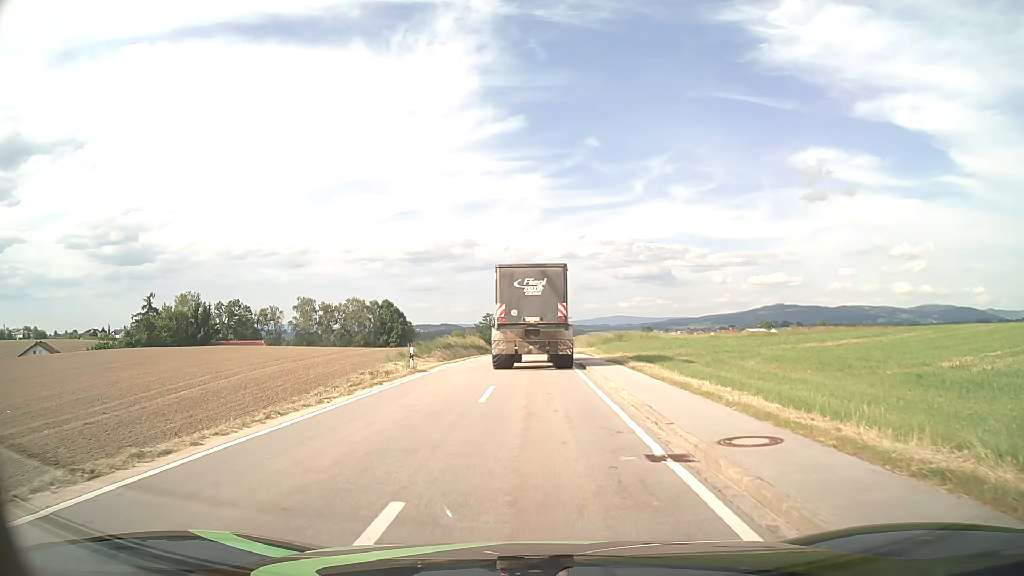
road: tertiary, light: Day
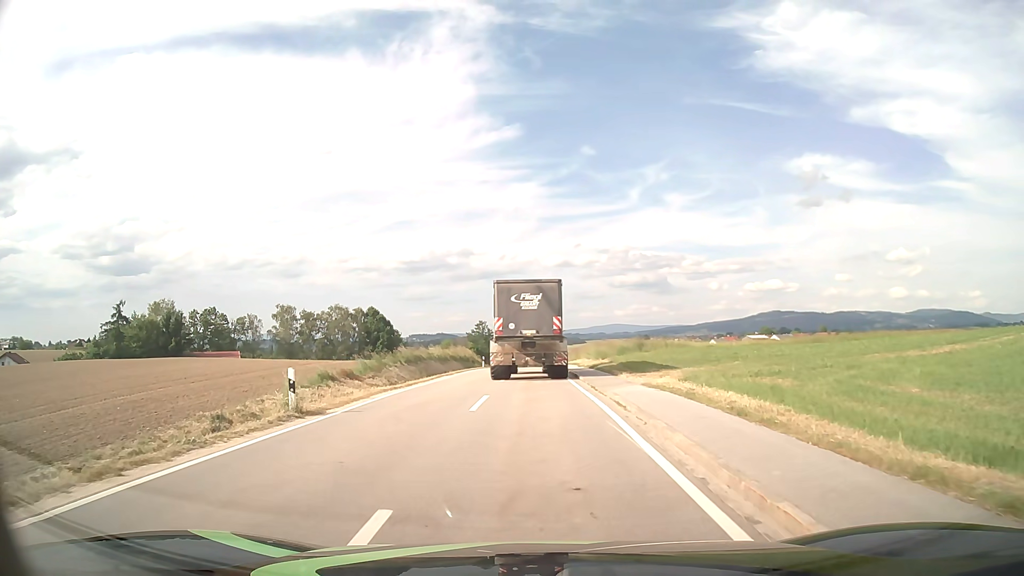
(0.0, +12.2) m; 0°
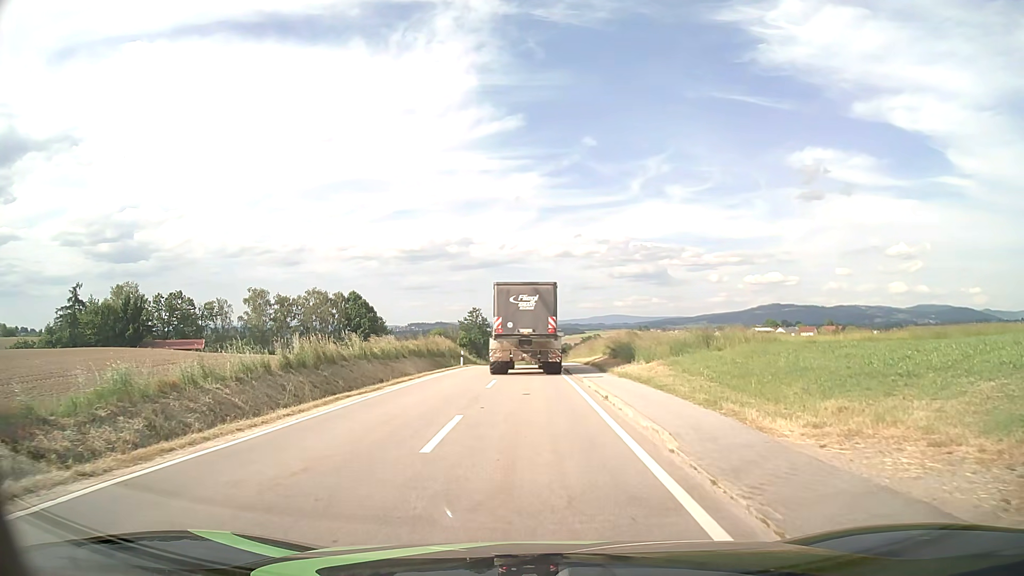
(0.0, +17.1) m; 0°
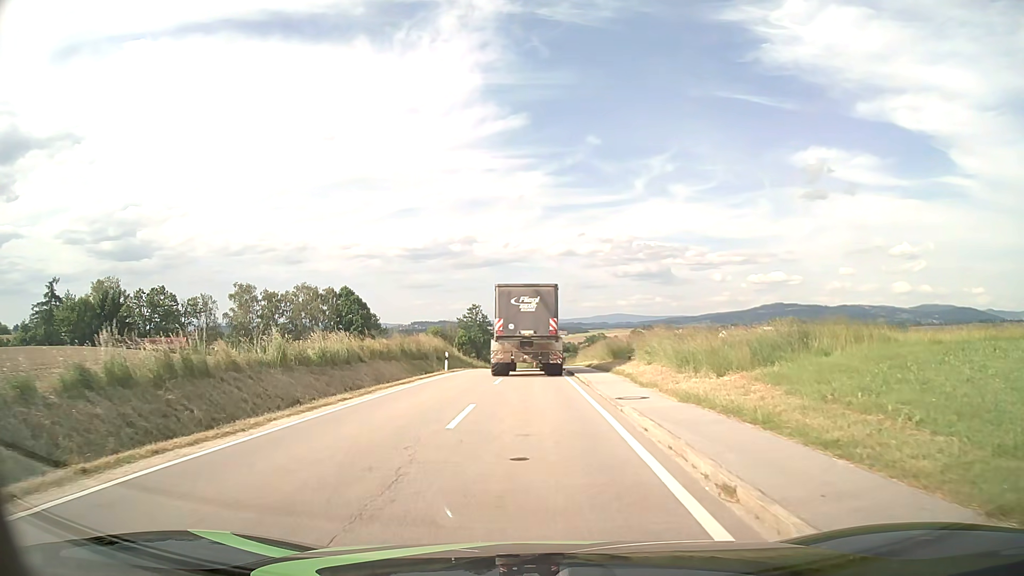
(-0.1, +9.4) m; -1°
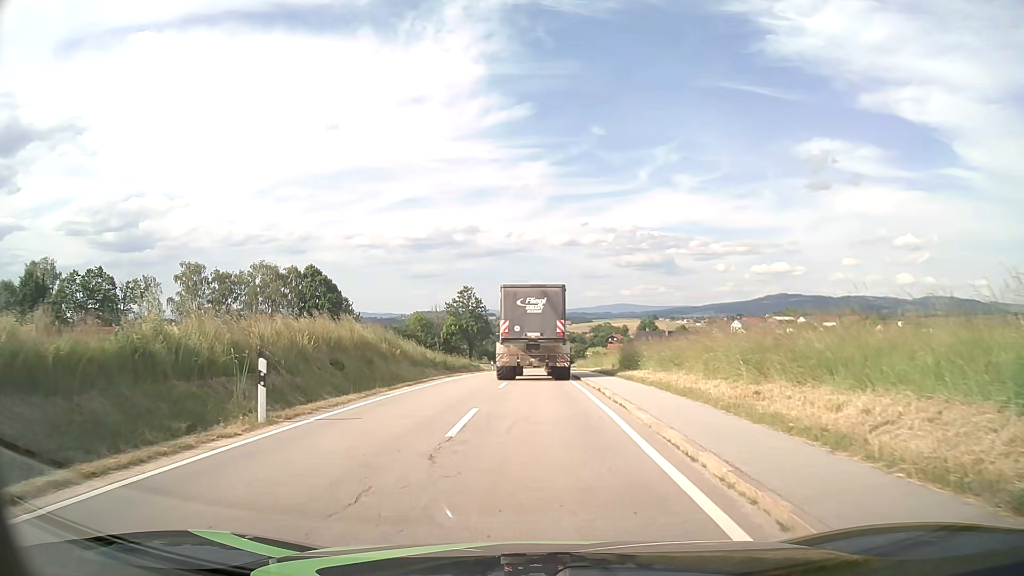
(-0.1, +25.0) m; -1°
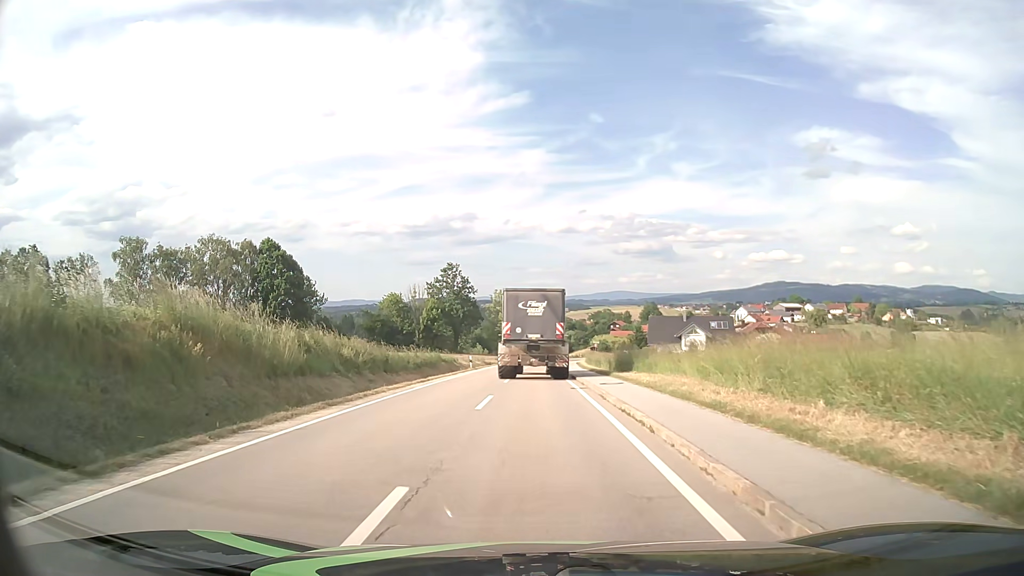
(+0.1, +19.4) m; 0°
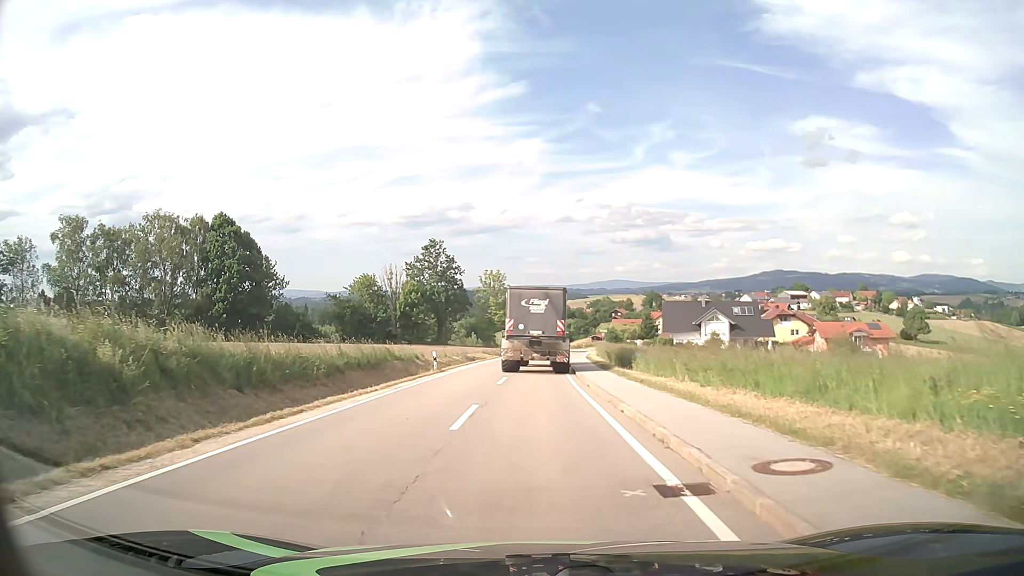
(0.0, +15.7) m; 0°
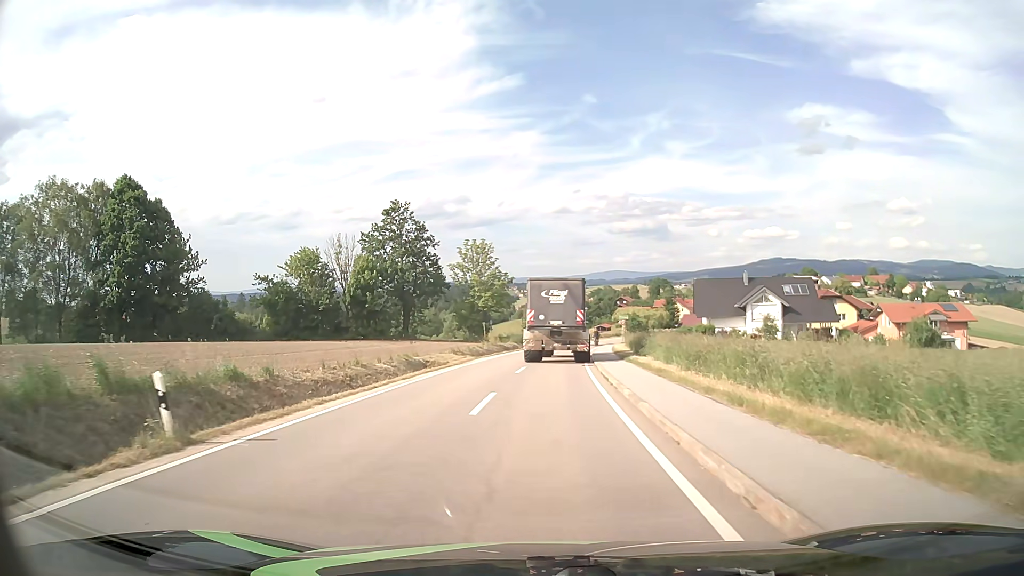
(0.0, +23.0) m; 0°
(0, +10) (0, +20) (+1, +30) (+1, +40) (+2, +50) (+4, +60) (+5, +70) (+7, +80) (+9, +89) (+11, +99) m
